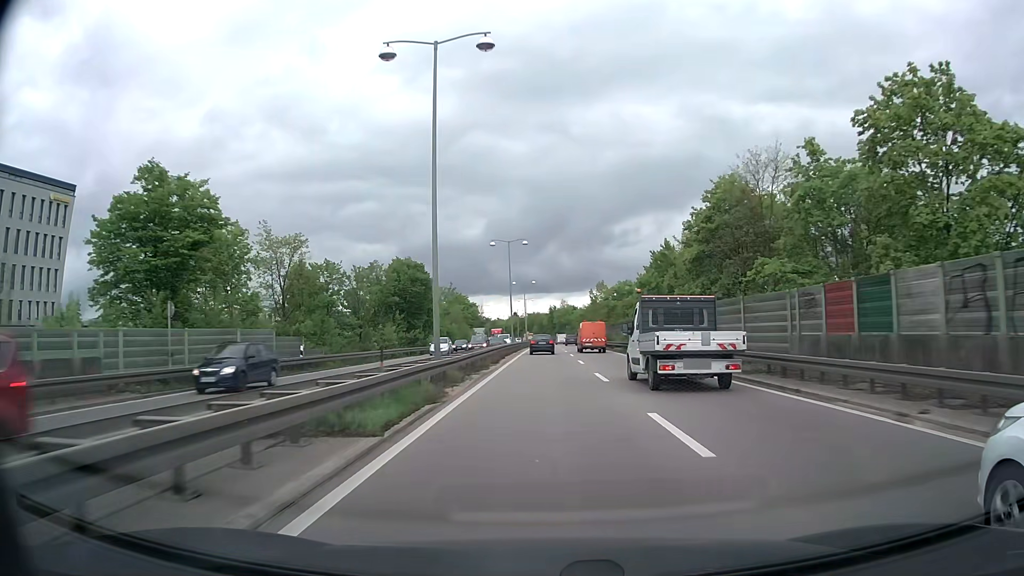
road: trunk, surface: asphalt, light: Day
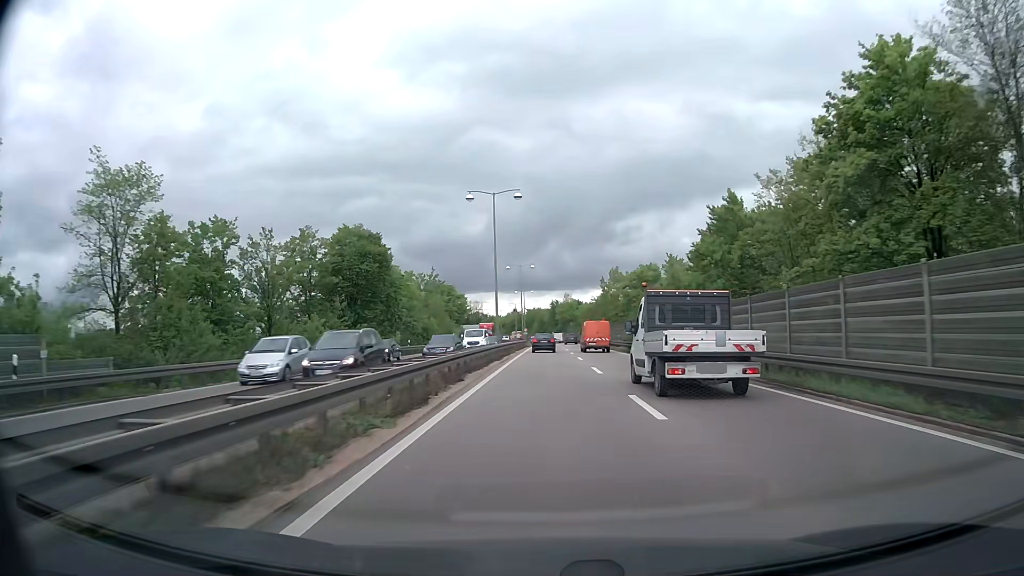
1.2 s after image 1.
(-0.1, +21.0) m; 0°
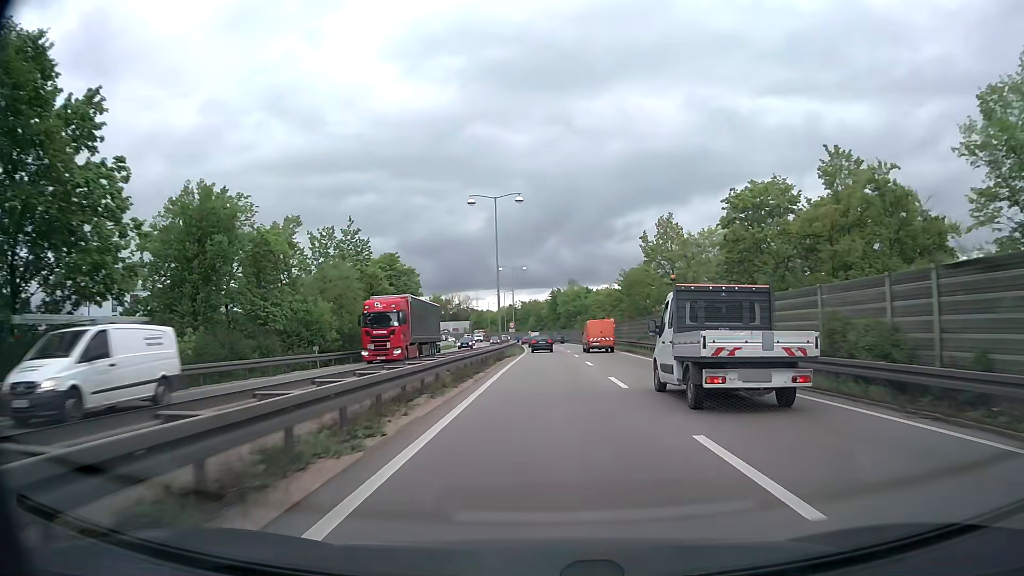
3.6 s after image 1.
(+0.1, +41.8) m; 0°
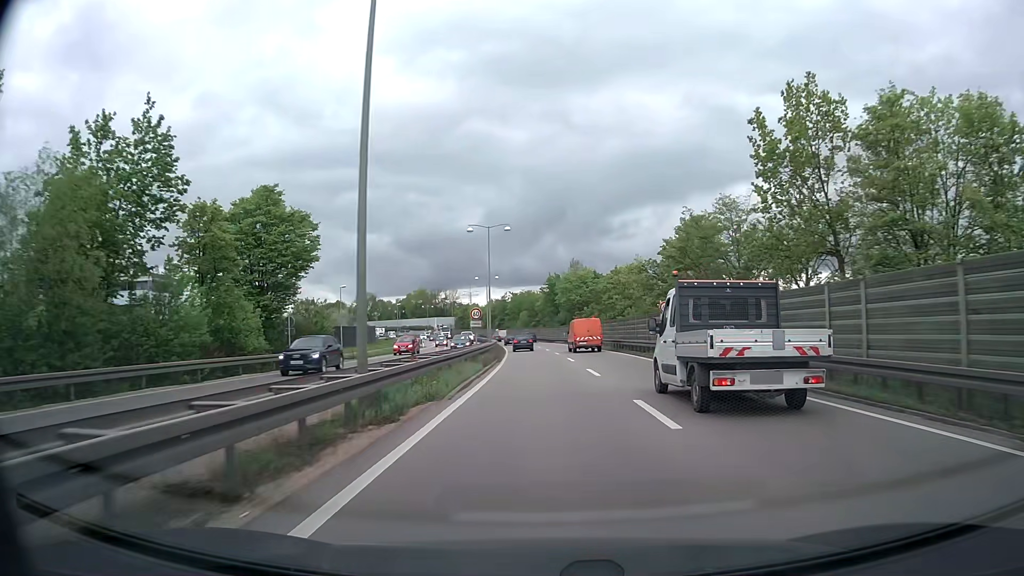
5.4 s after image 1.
(0.0, +31.5) m; 0°
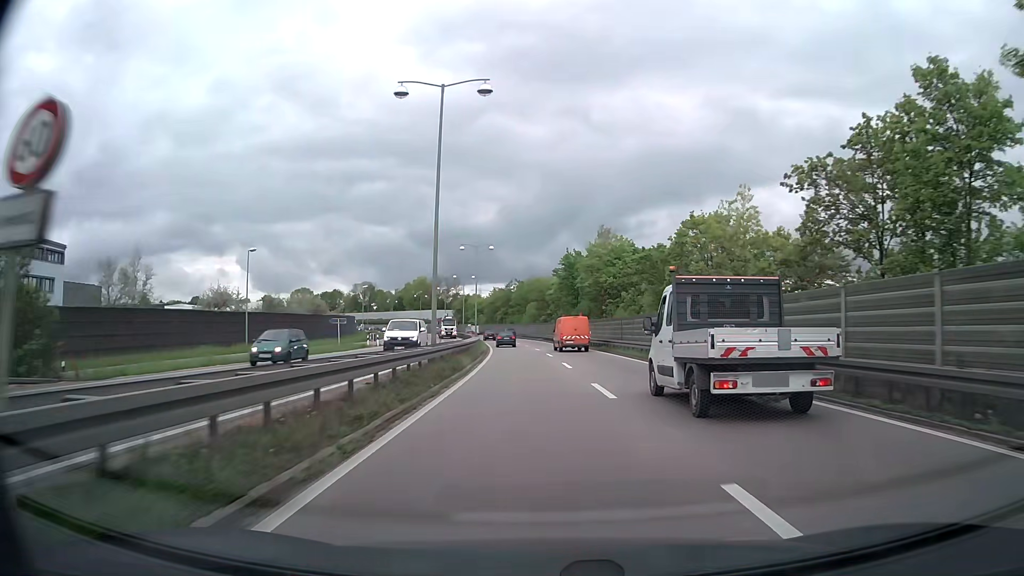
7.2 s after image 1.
(0.0, +31.7) m; 0°
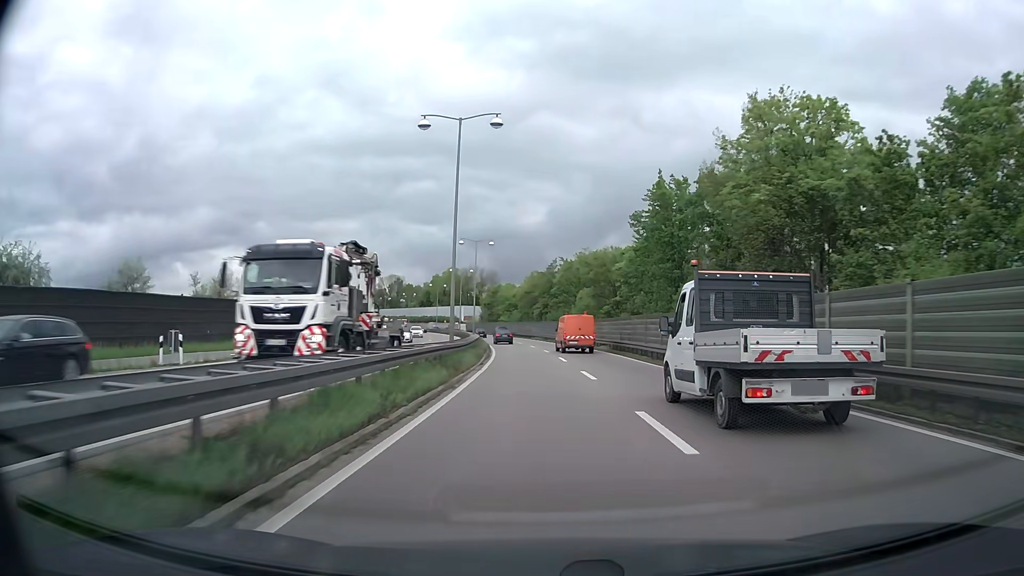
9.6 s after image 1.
(-1.6, +42.4) m; -4°
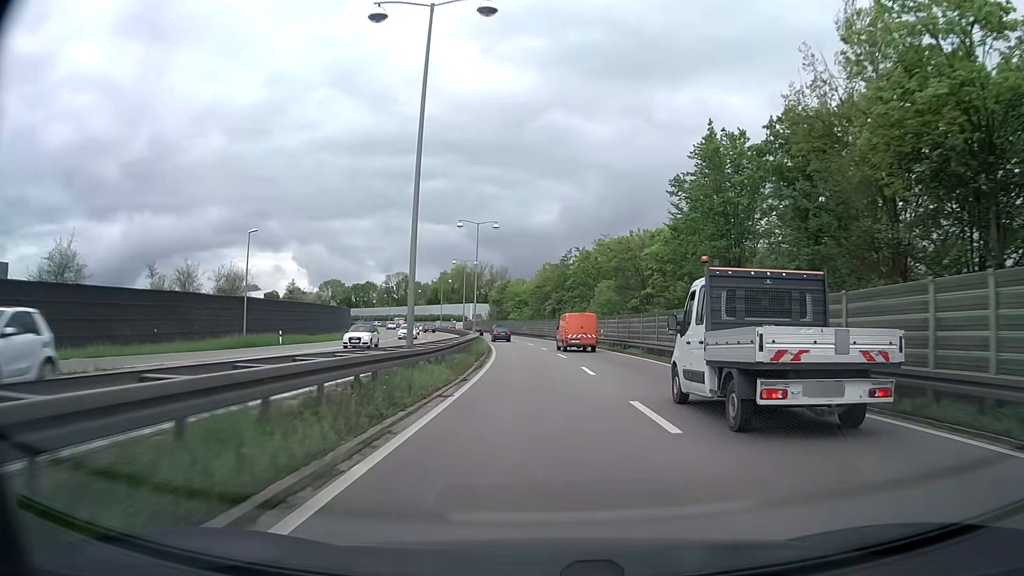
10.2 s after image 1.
(-0.1, +10.6) m; -1°
